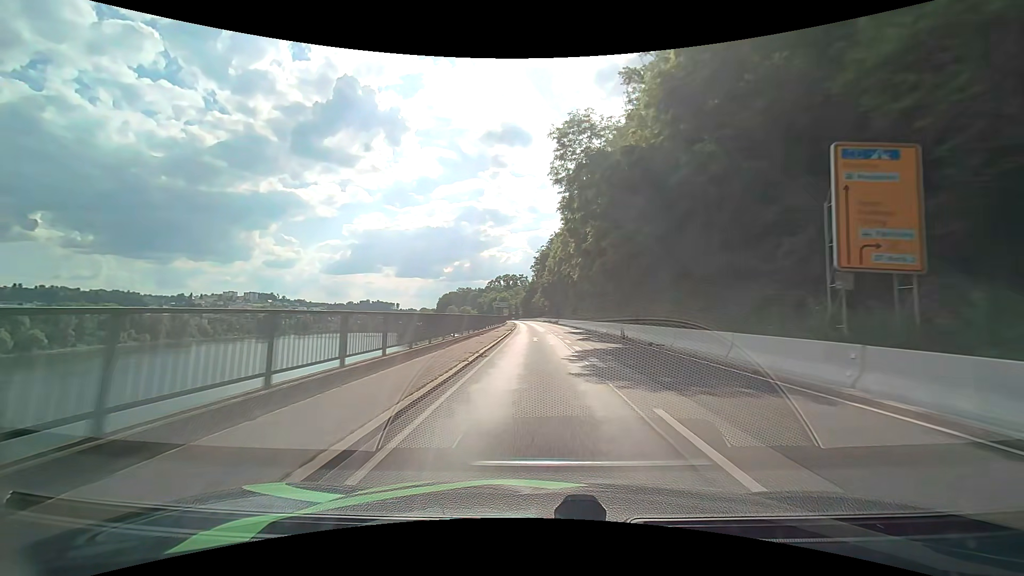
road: primary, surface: asphalt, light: Day
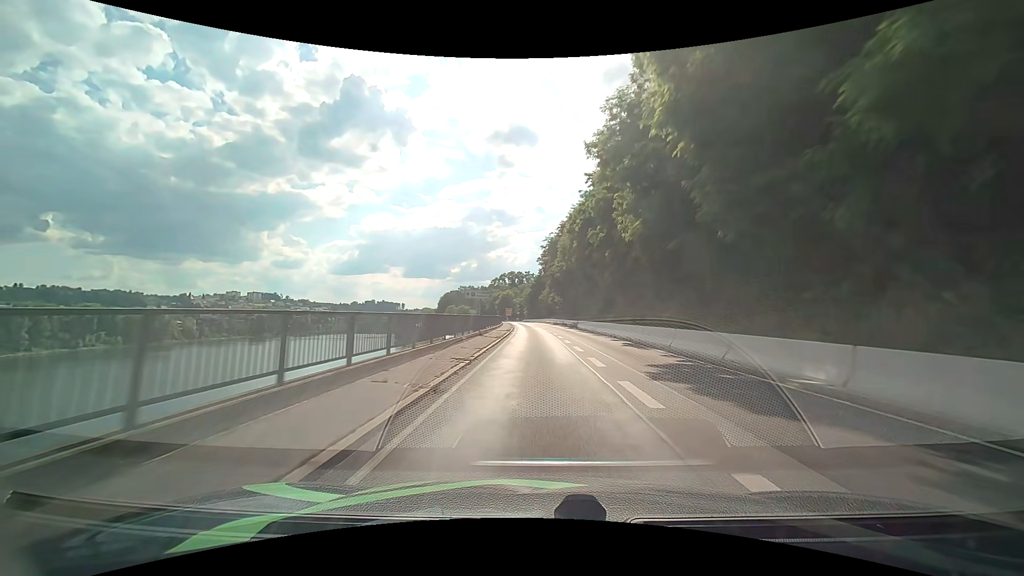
(-0.2, +29.9) m; -1°
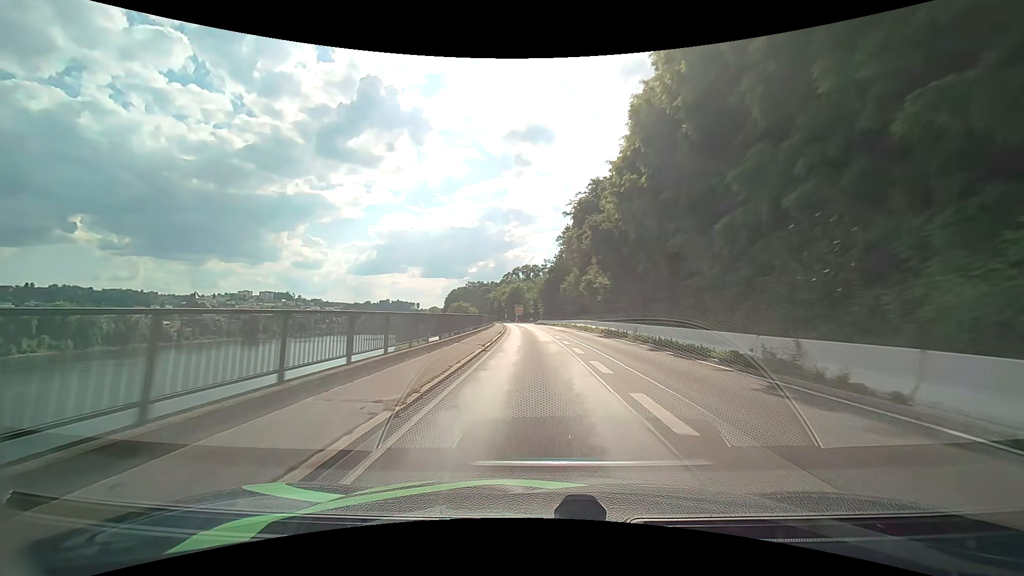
(-0.7, +49.7) m; -2°
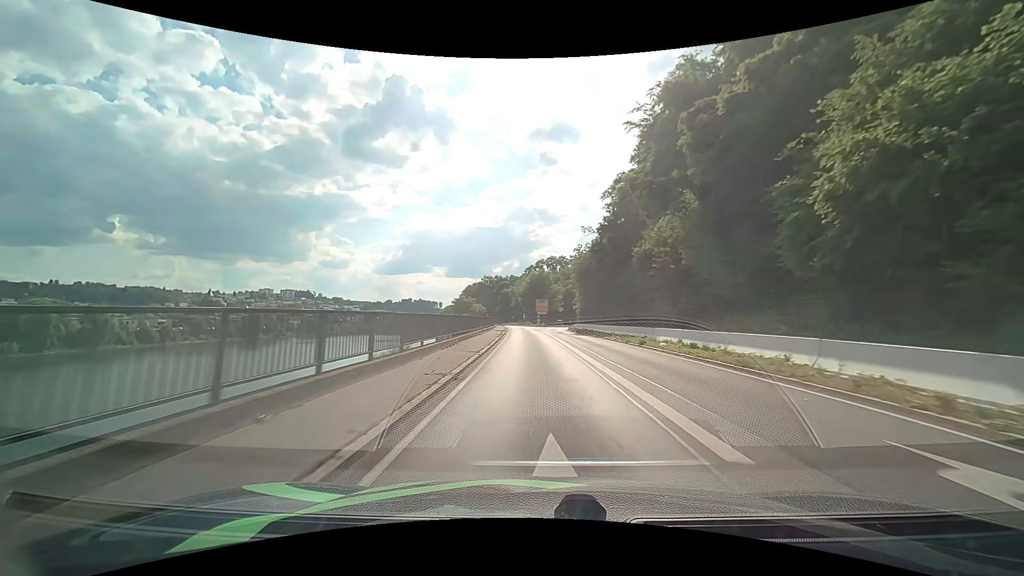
(-1.7, +49.0) m; -3°
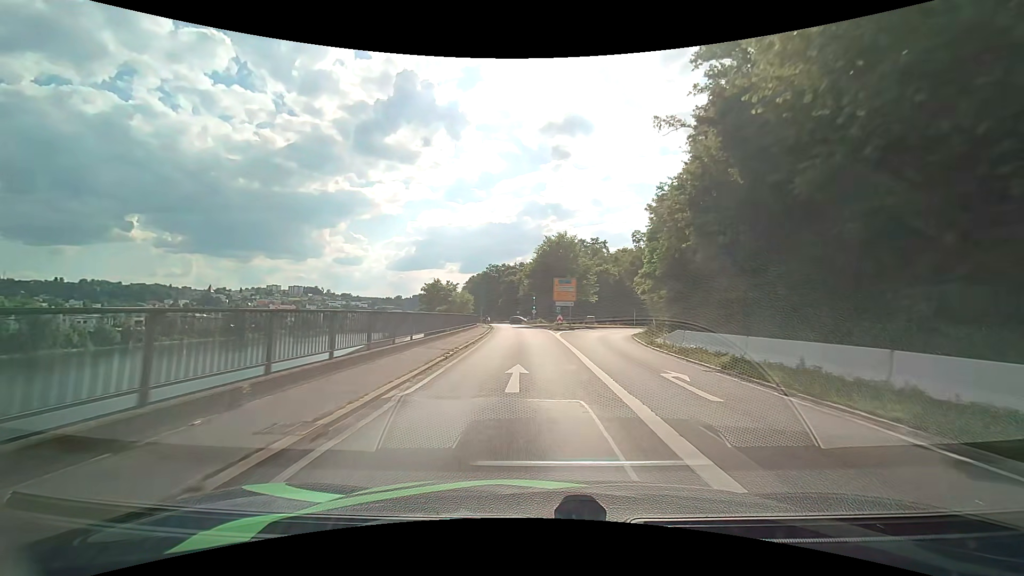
(-0.6, +45.0) m; -2°
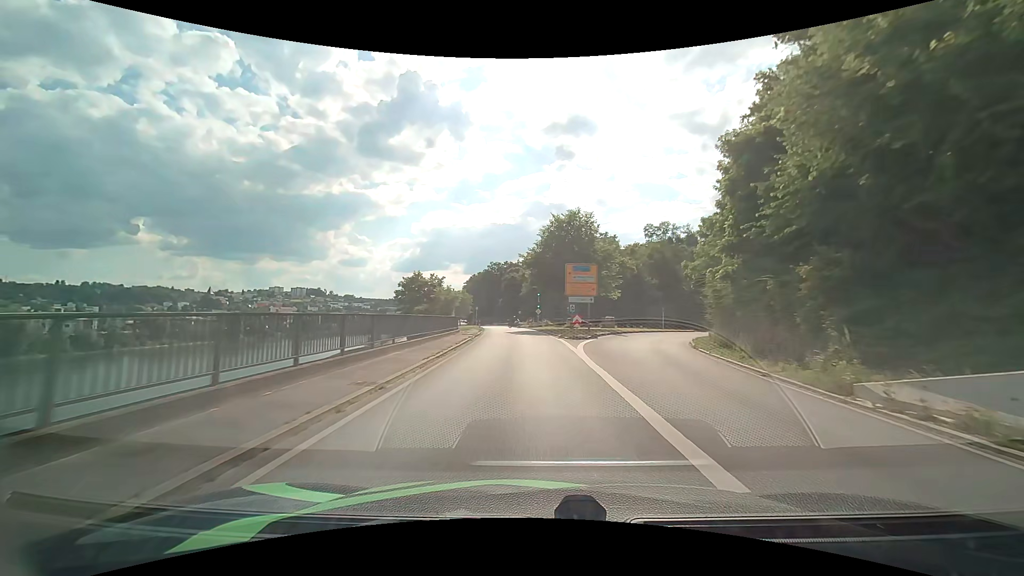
(0.0, +15.8) m; 0°
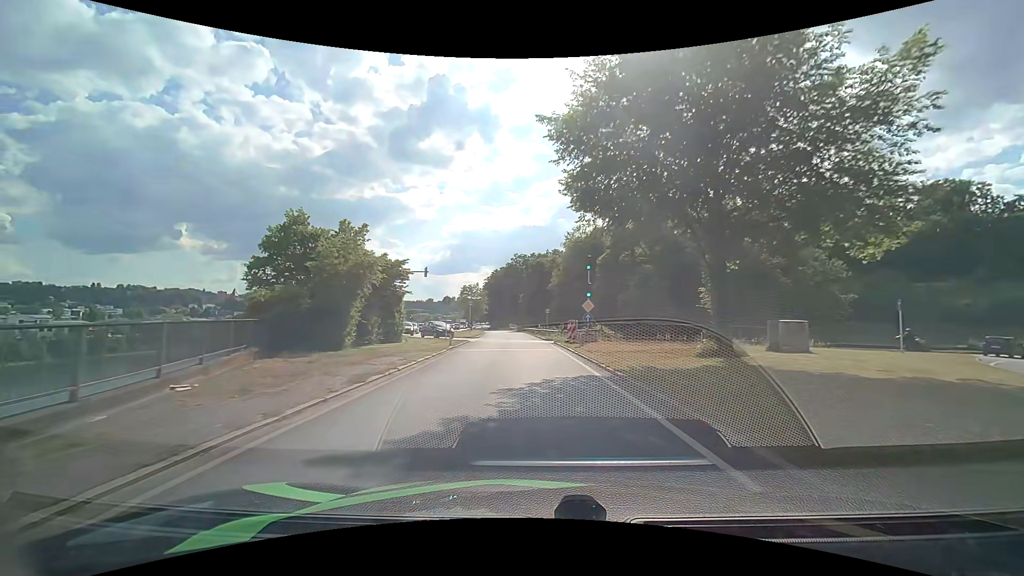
(-1.0, +38.7) m; -3°
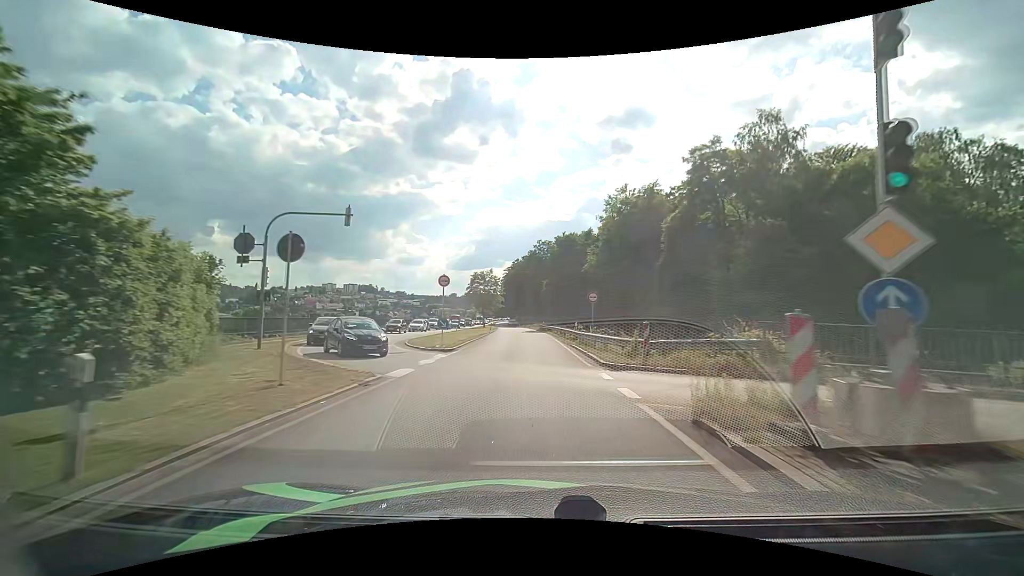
(-0.6, +24.2) m; -3°
(0, +10) (0, +20) (-1, +30) (-1, +40) (-1, +50) (-2, +60) (-3, +70) (-3, +80) (-4, +90) (-5, +100) m
